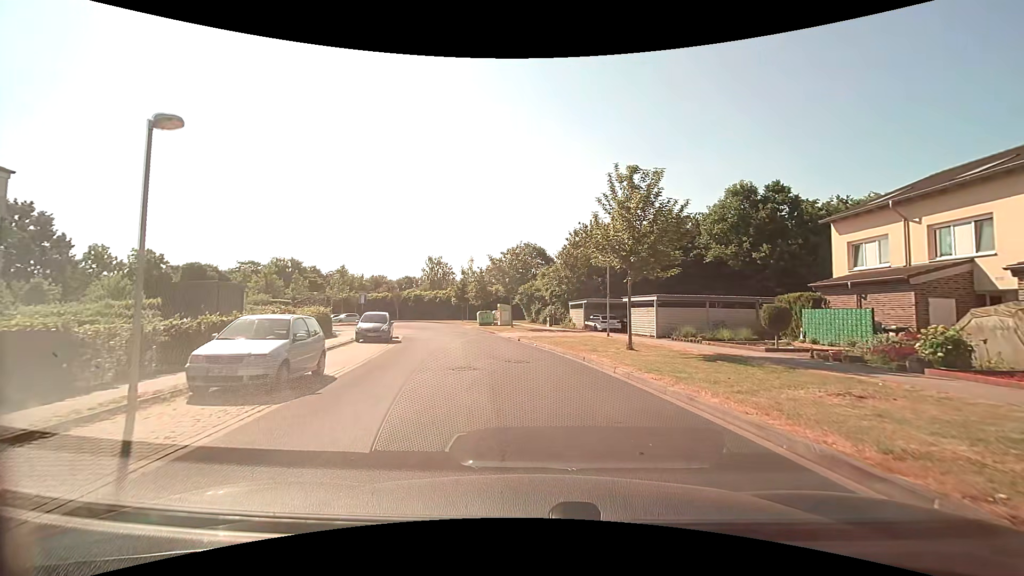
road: residential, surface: paved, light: Day
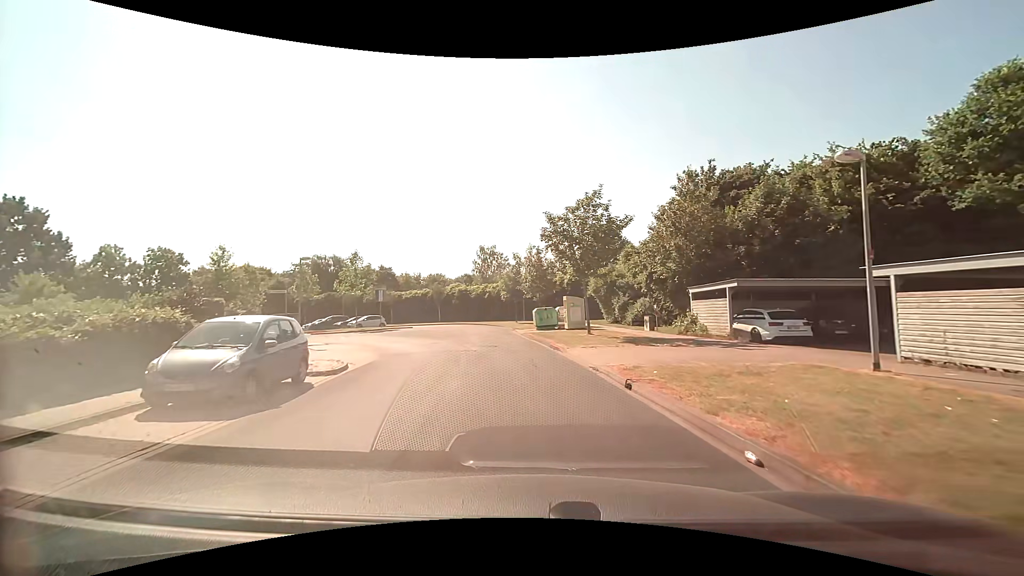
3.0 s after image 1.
(-1.0, +17.5) m; -8°
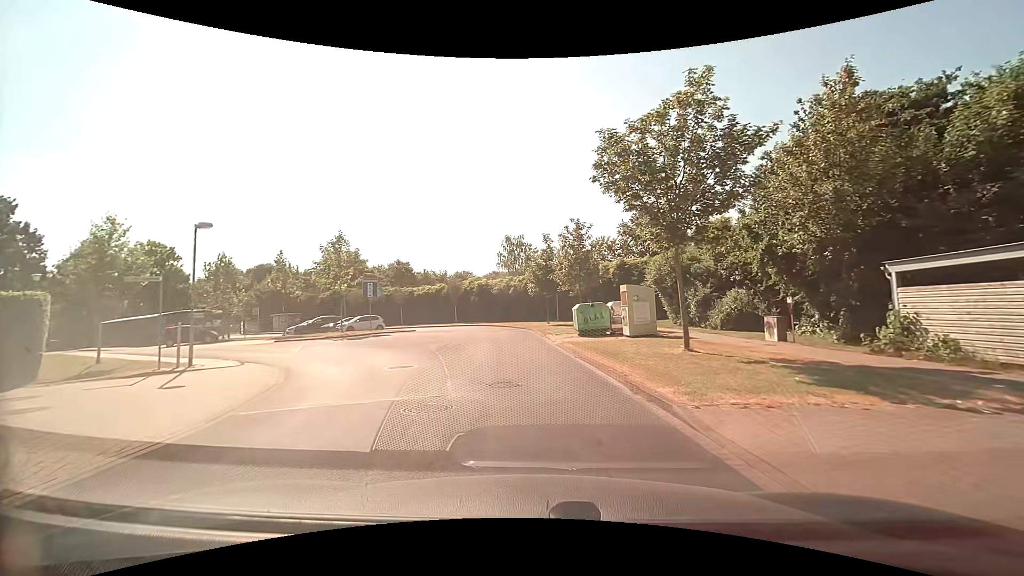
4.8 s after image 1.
(-0.3, +11.3) m; -3°
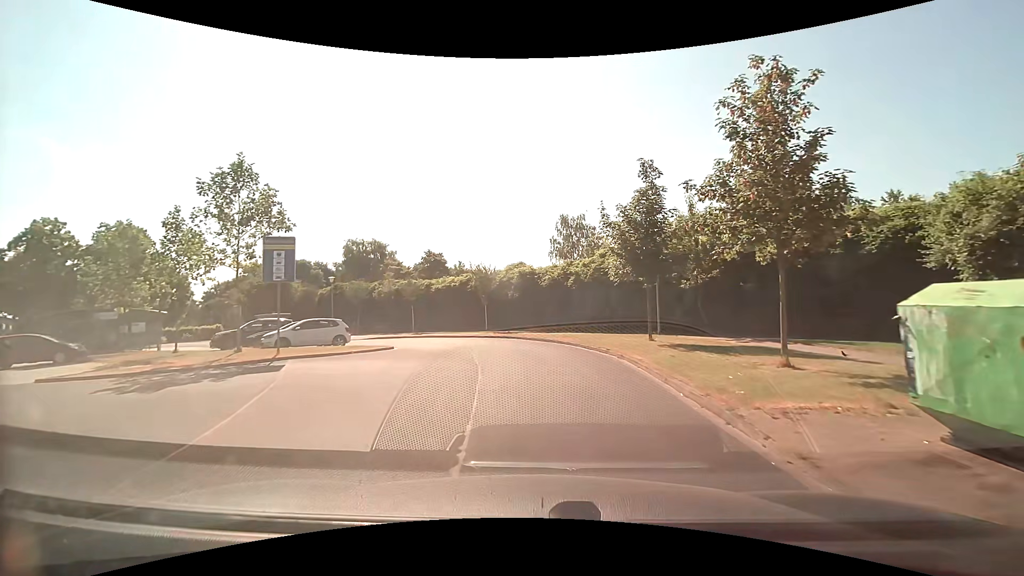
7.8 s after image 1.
(-1.2, +19.0) m; -6°
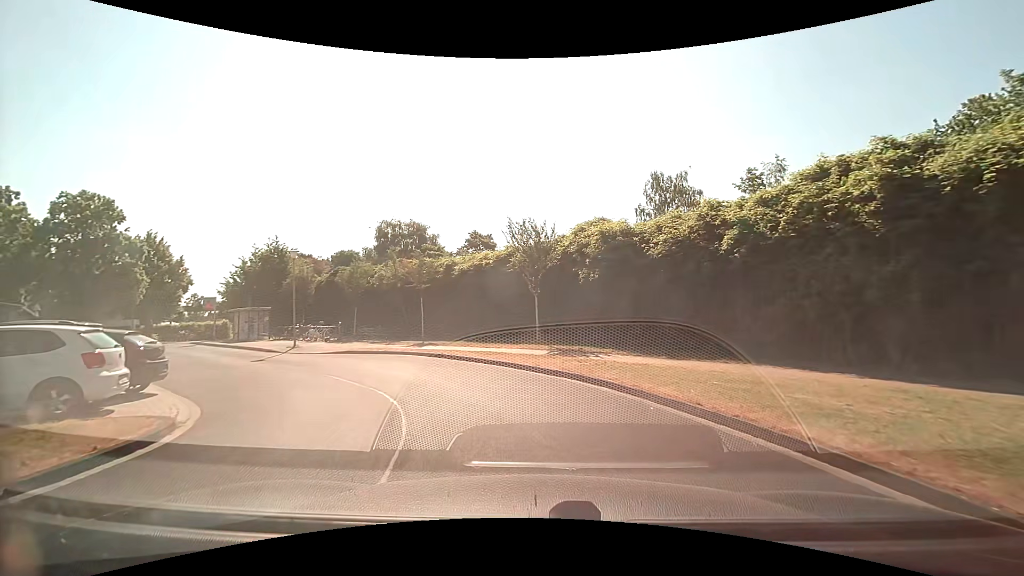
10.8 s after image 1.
(-0.9, +17.1) m; -7°
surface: asphalt
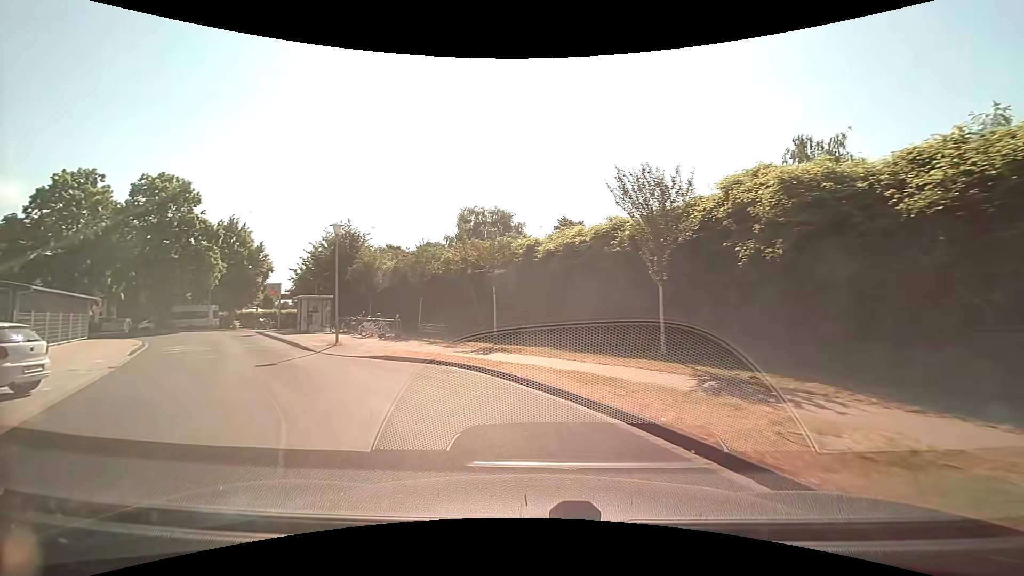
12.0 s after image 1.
(-0.5, +6.8) m; -9°
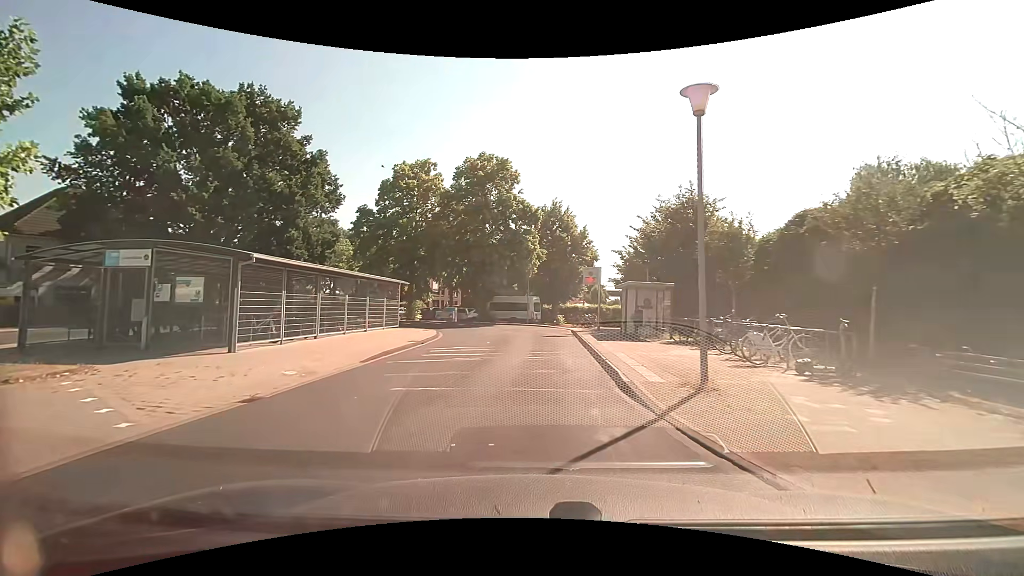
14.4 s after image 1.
(-4.2, +12.6) m; -37°
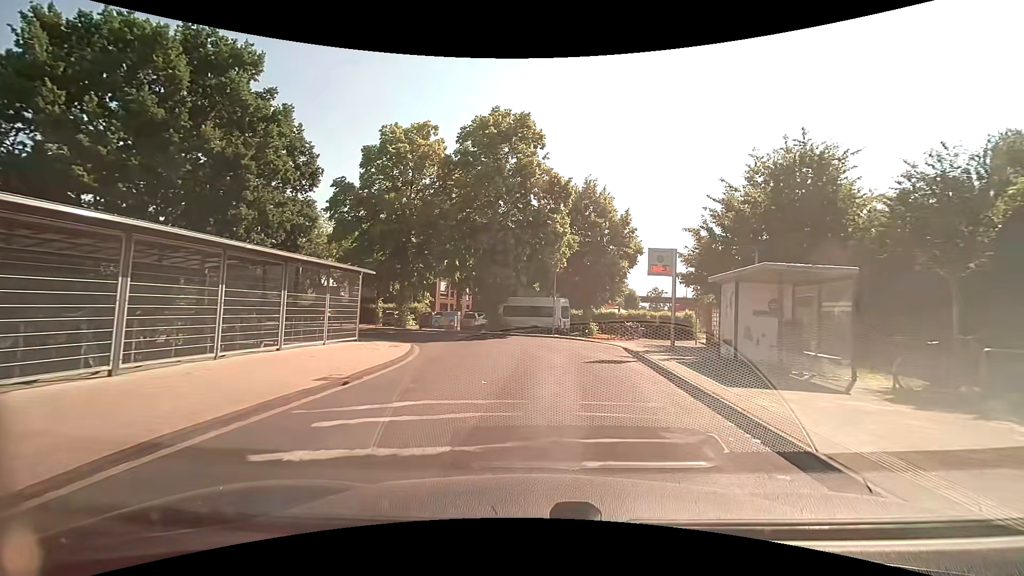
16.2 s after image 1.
(-0.4, +10.3) m; -2°
